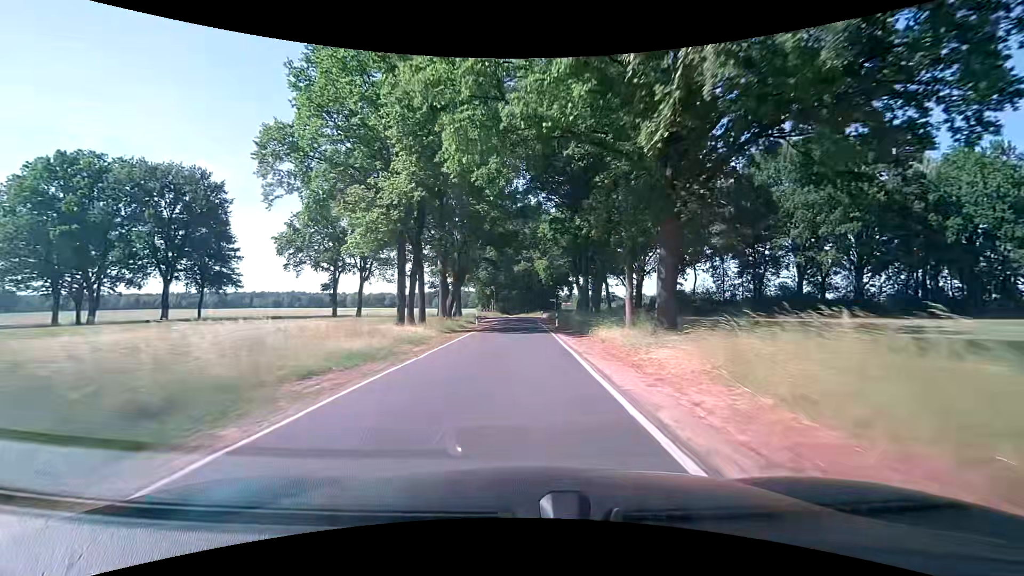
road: tertiary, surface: asphalt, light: Day
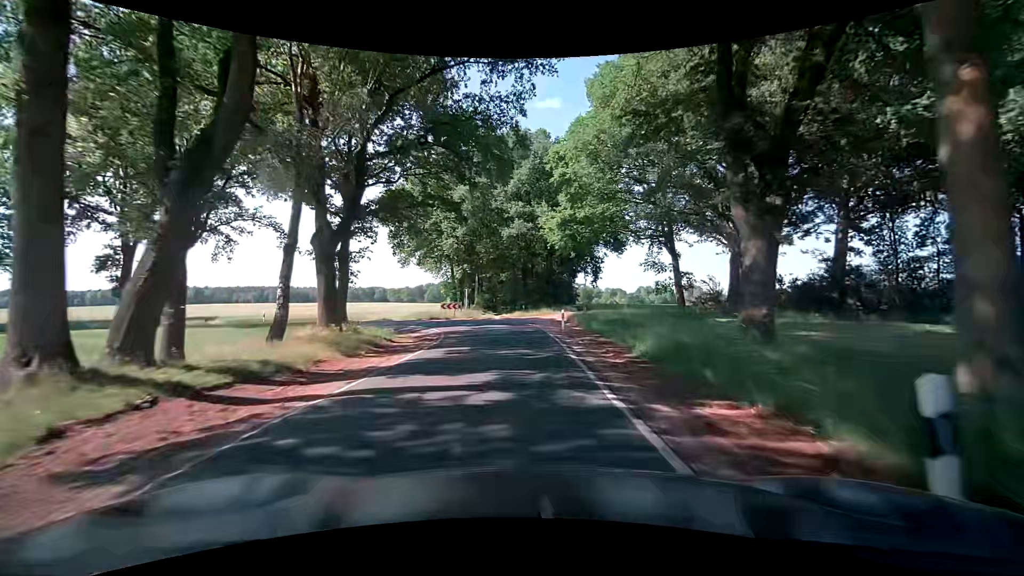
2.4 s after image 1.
(+0.1, +37.0) m; 0°
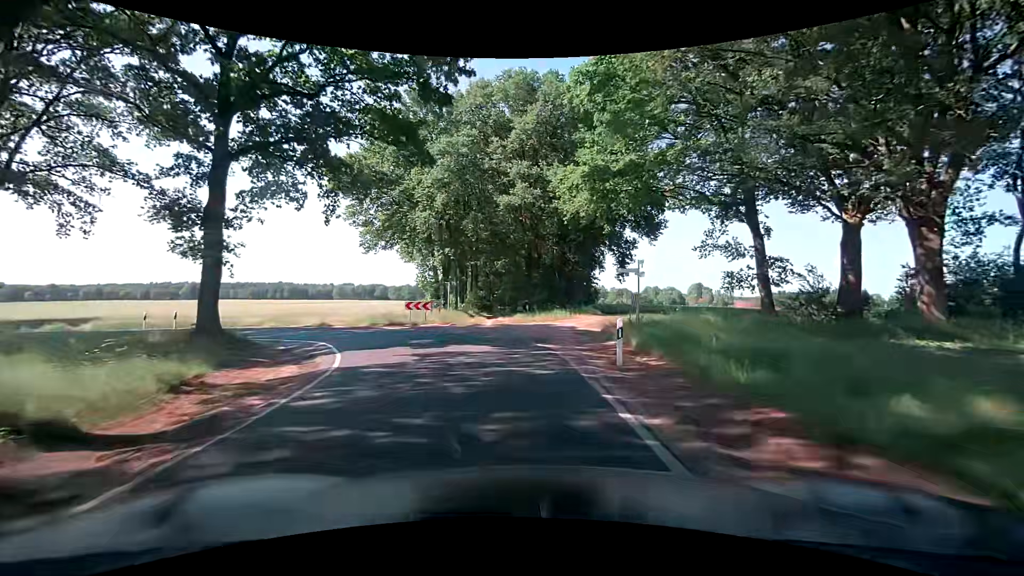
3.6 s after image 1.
(0.0, +14.0) m; 0°
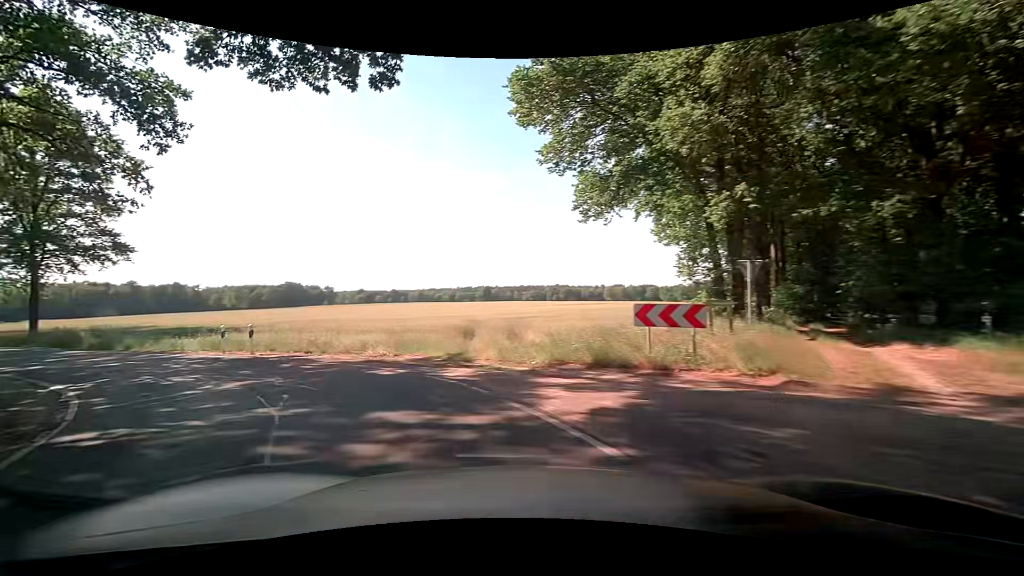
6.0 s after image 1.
(-2.5, +19.0) m; -29°
